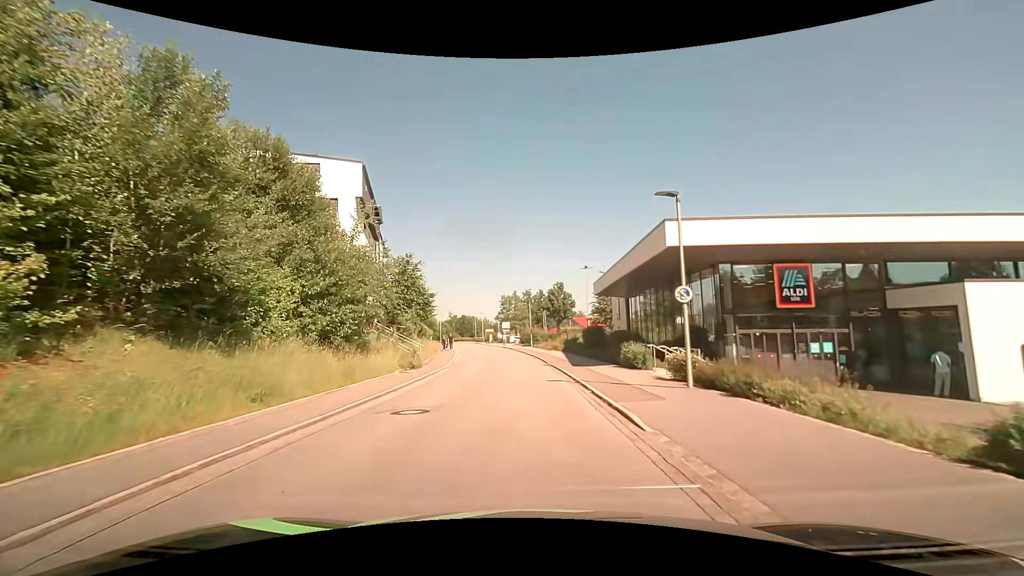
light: Day
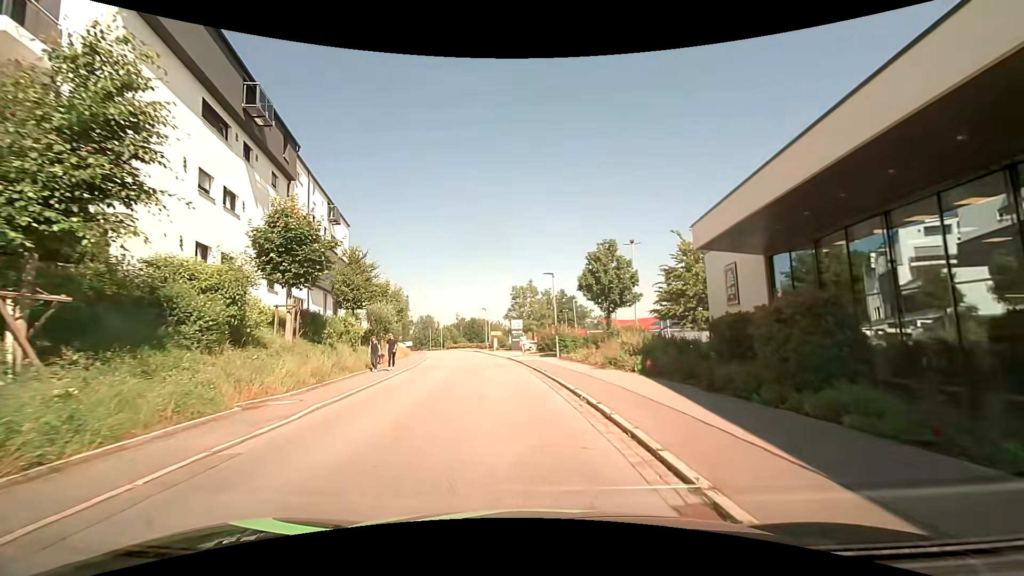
(-0.3, +23.5) m; -2°
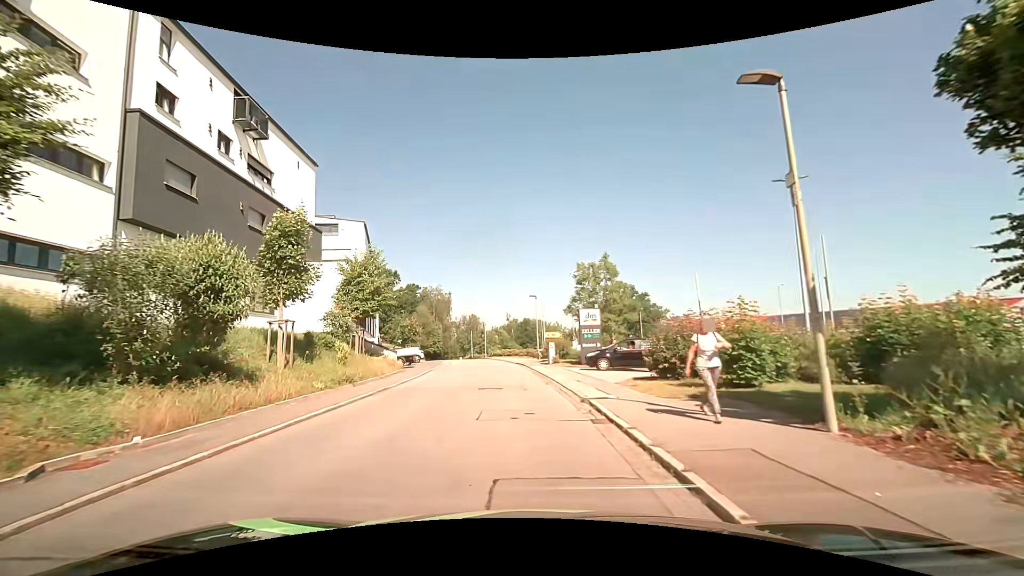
(-1.2, +22.2) m; -7°
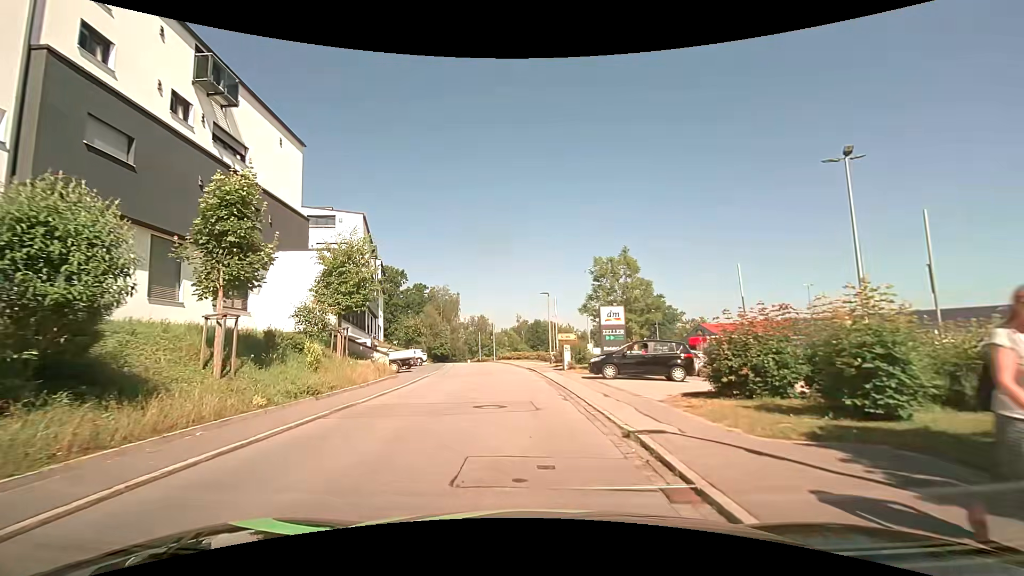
(0.0, +3.9) m; -1°
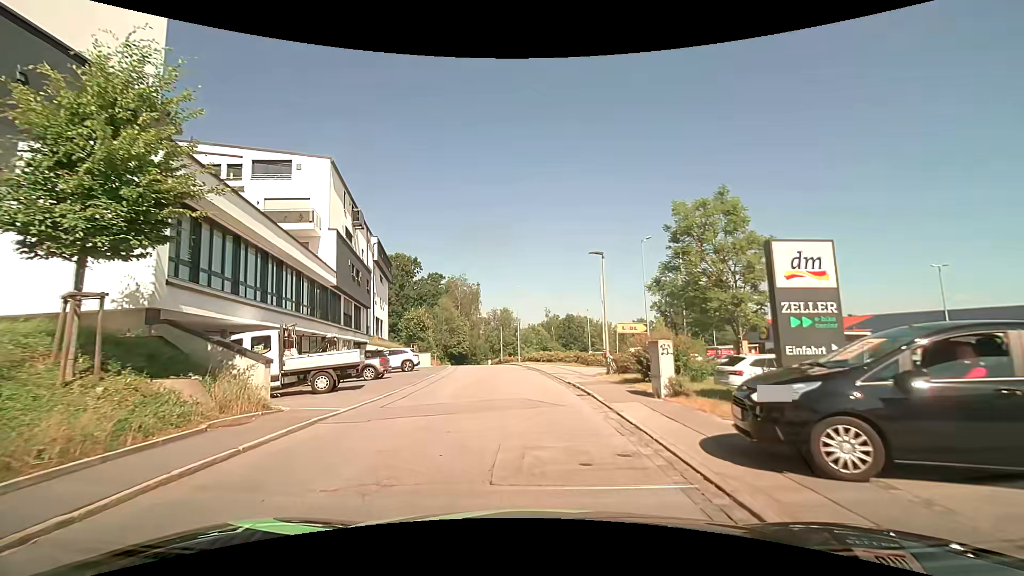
(-0.5, +14.3) m; -2°
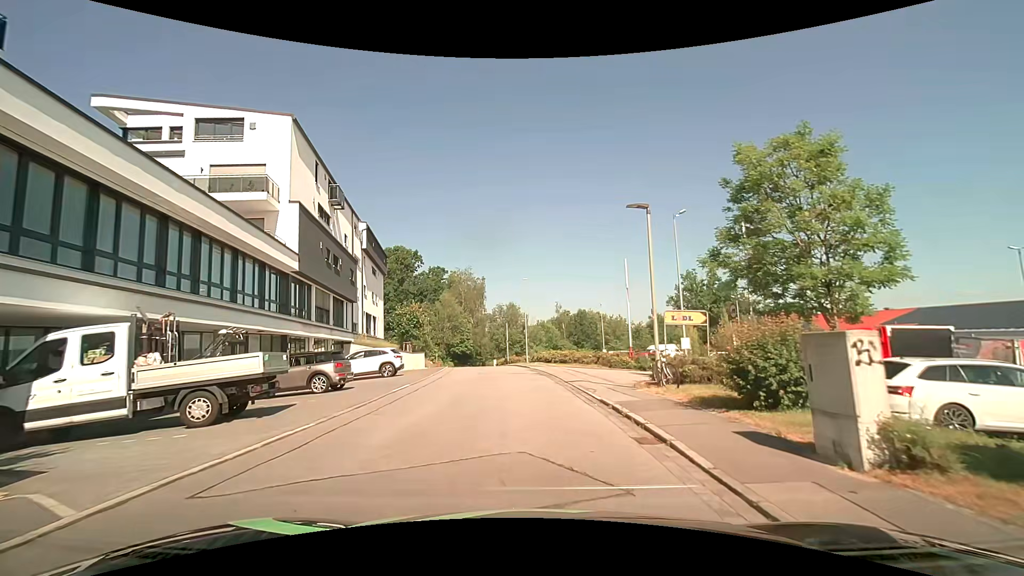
(-0.2, +6.5) m; -3°
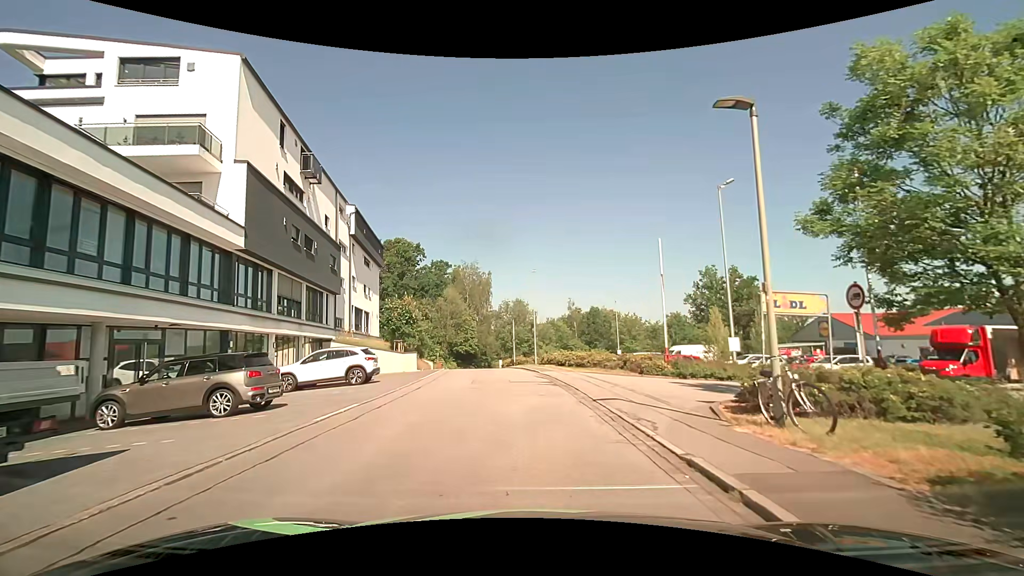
(0.0, +5.9) m; 0°
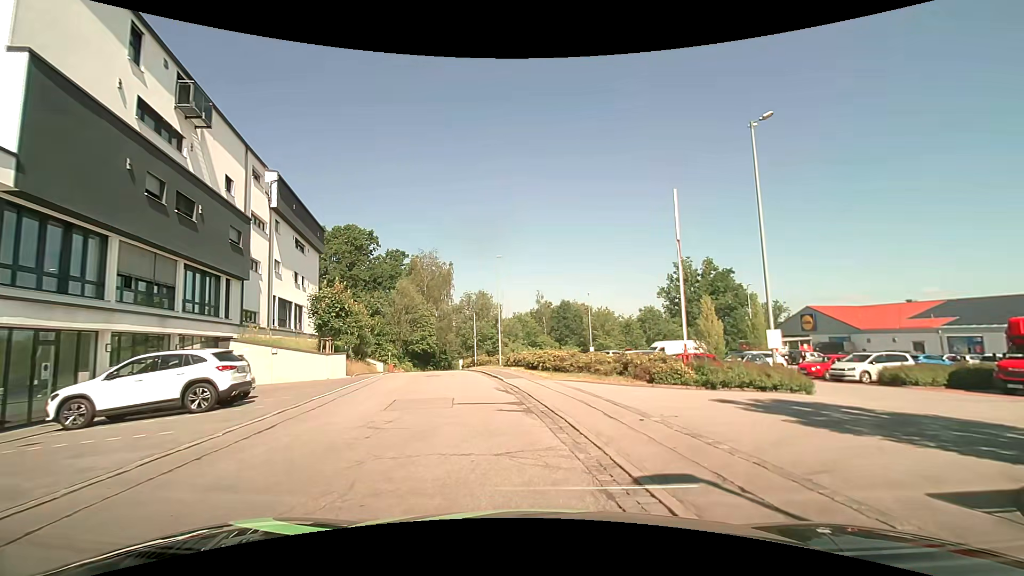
(0.0, +7.6) m; +3°
